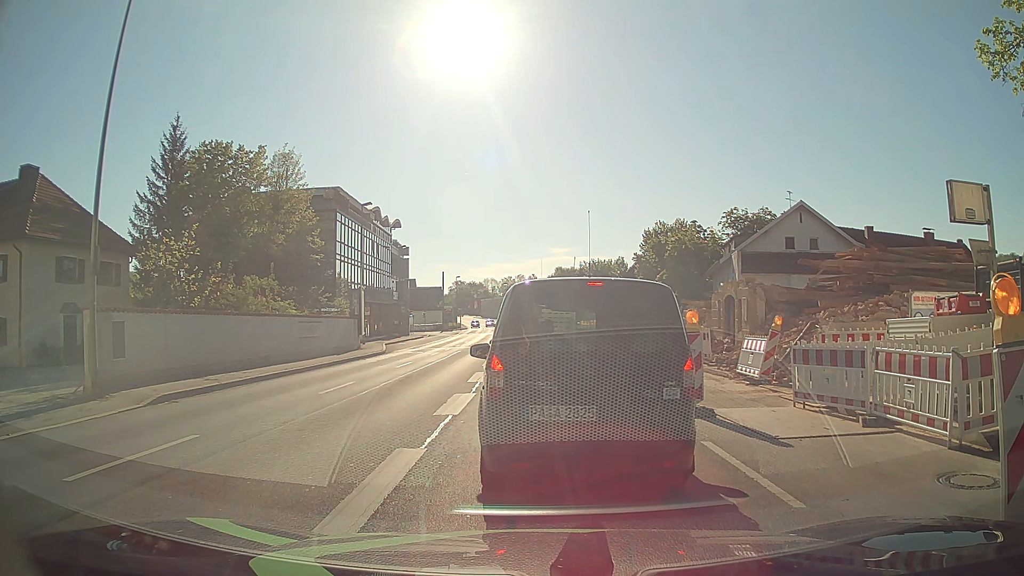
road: primary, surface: asphalt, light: Day
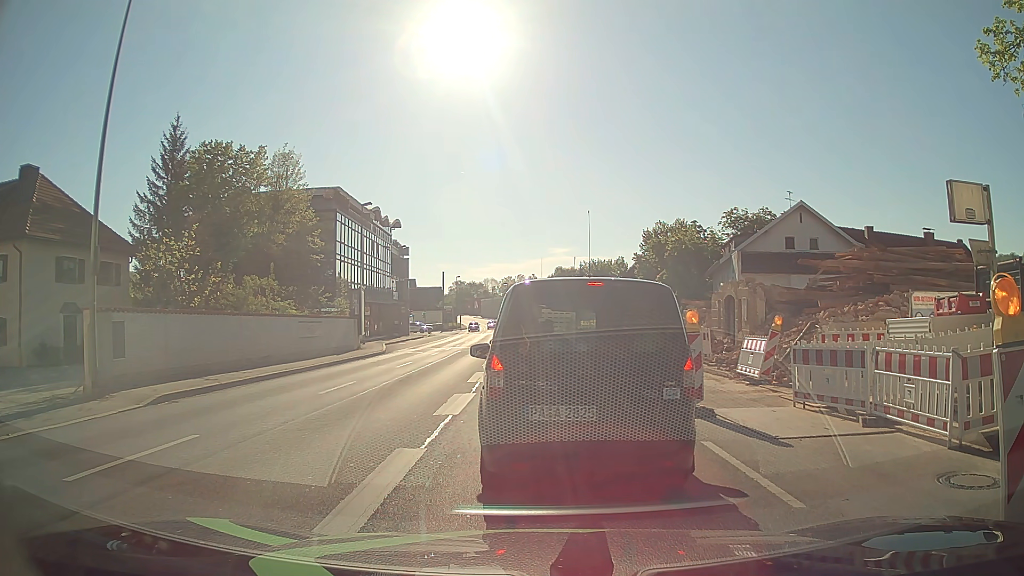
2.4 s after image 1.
(0.0, 0.0) m; 0°
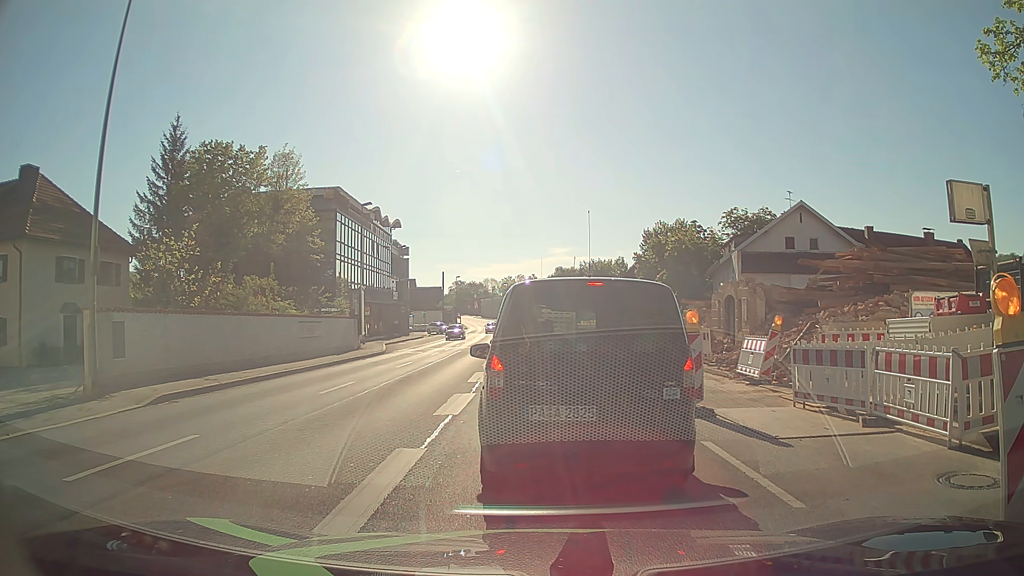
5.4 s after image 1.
(0.0, 0.0) m; 0°
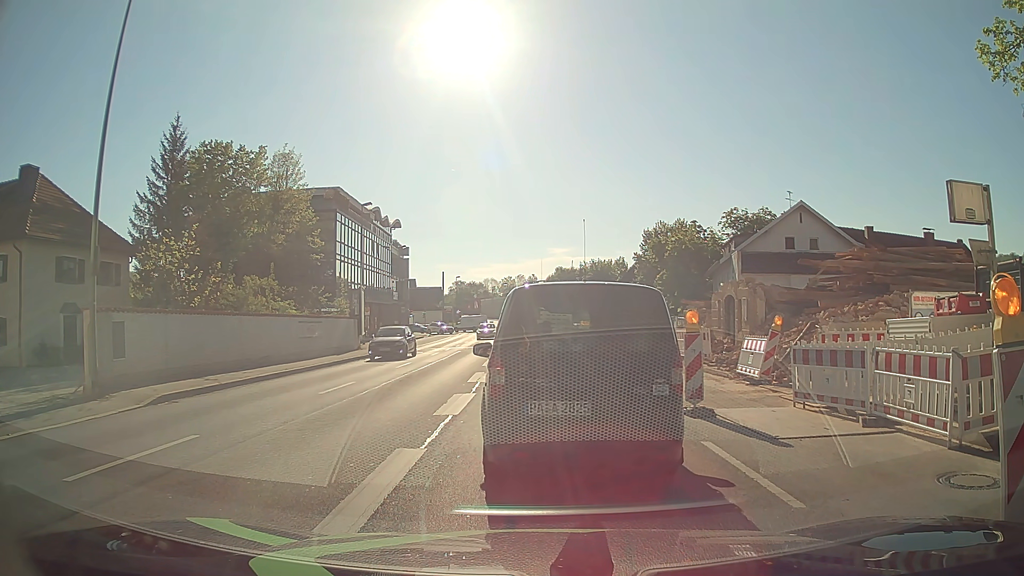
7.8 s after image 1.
(0.0, 0.0) m; 0°
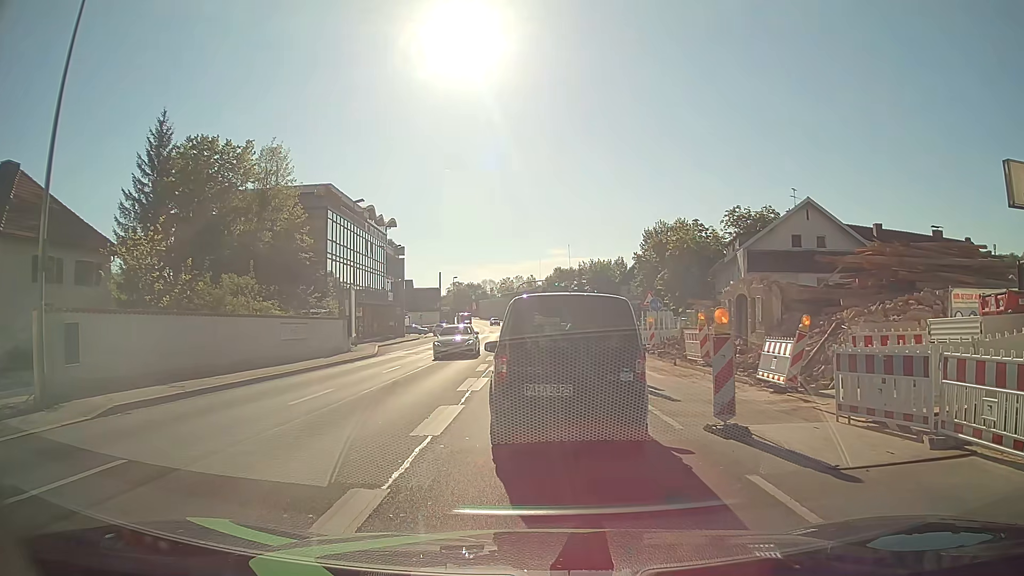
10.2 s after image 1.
(0.0, +1.9) m; -2°
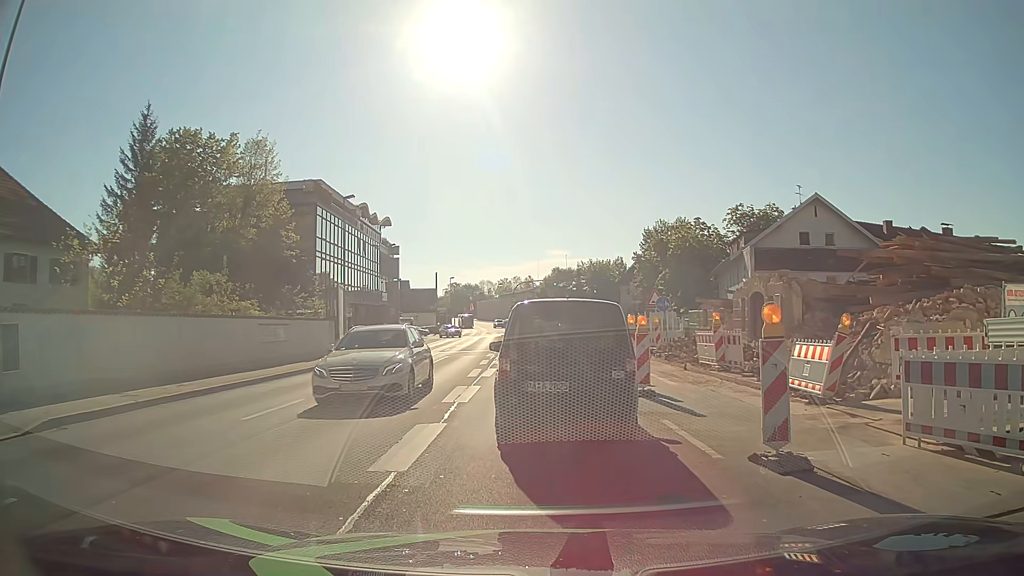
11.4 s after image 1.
(0.0, +2.1) m; +1°
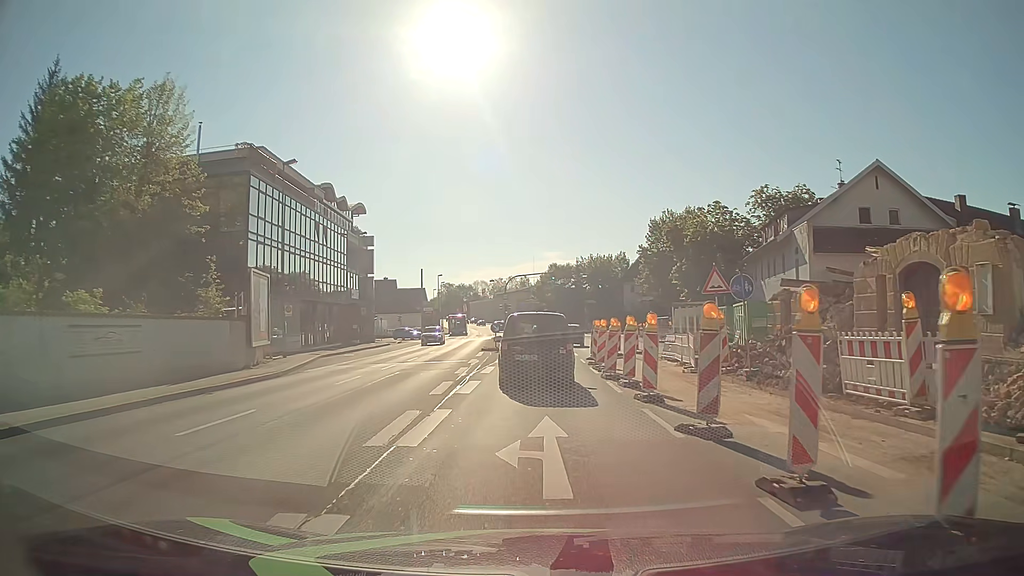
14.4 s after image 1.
(0.0, +11.3) m; 0°
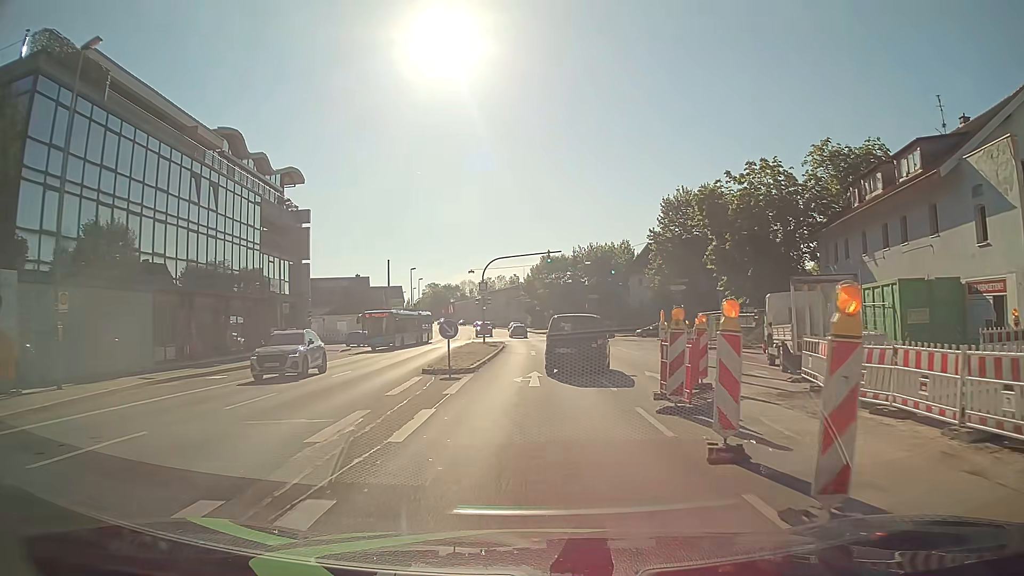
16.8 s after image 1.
(+0.1, +18.3) m; +1°
(0, +10) (+1, +20) (+3, +30) (+3, +40) (+3, +50) (+3, +60) (+2, +70) (+1, +80) (0, +90) (-1, +100) m
